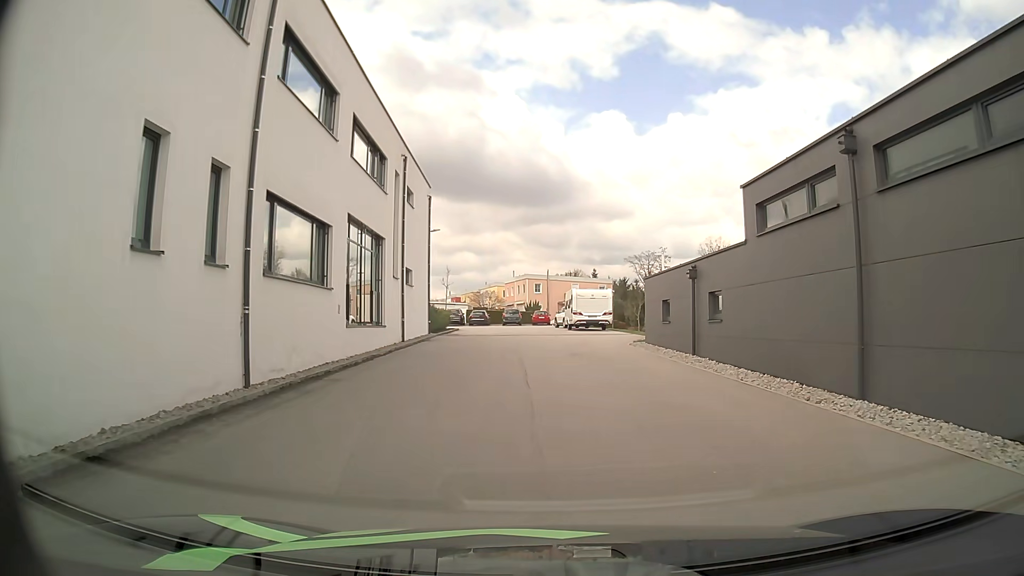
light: Day
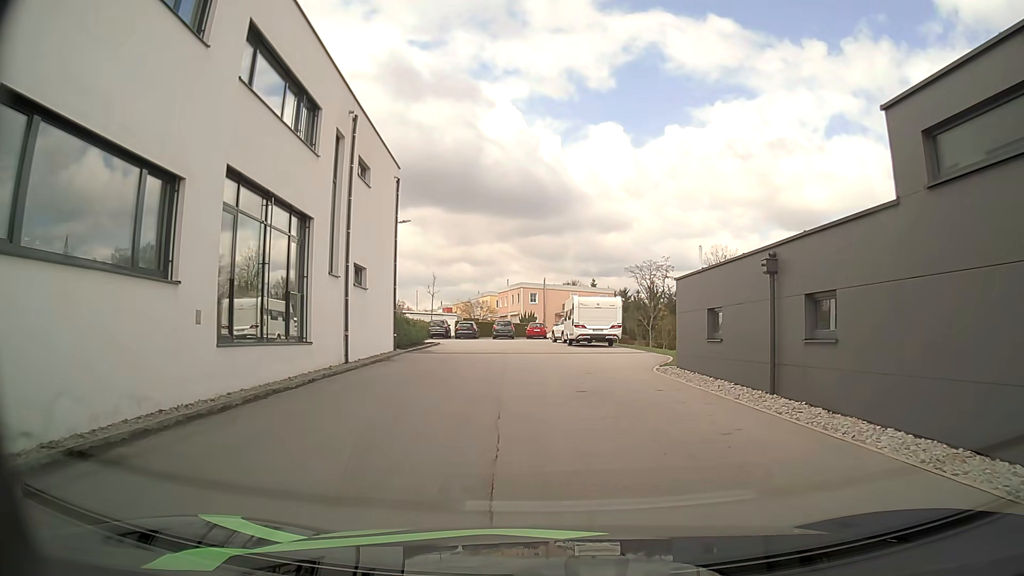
(+0.1, +7.4) m; +1°
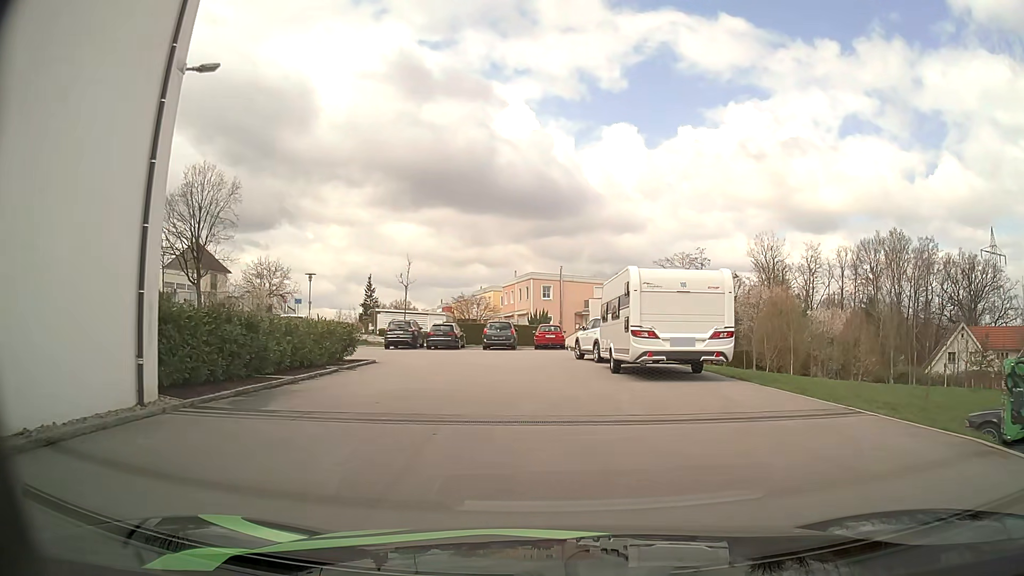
(-0.2, +19.3) m; -2°
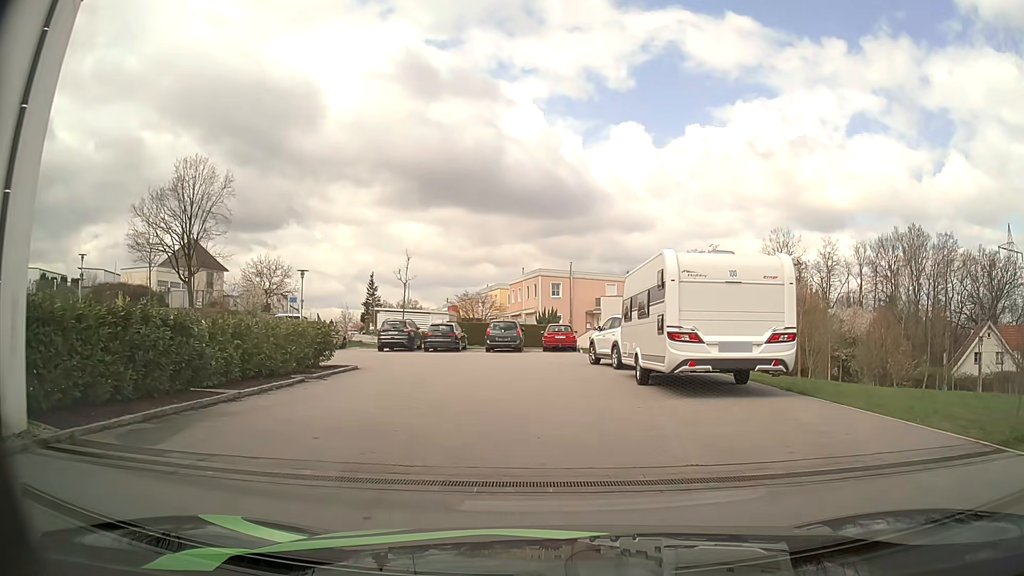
(0.0, +3.5) m; +1°
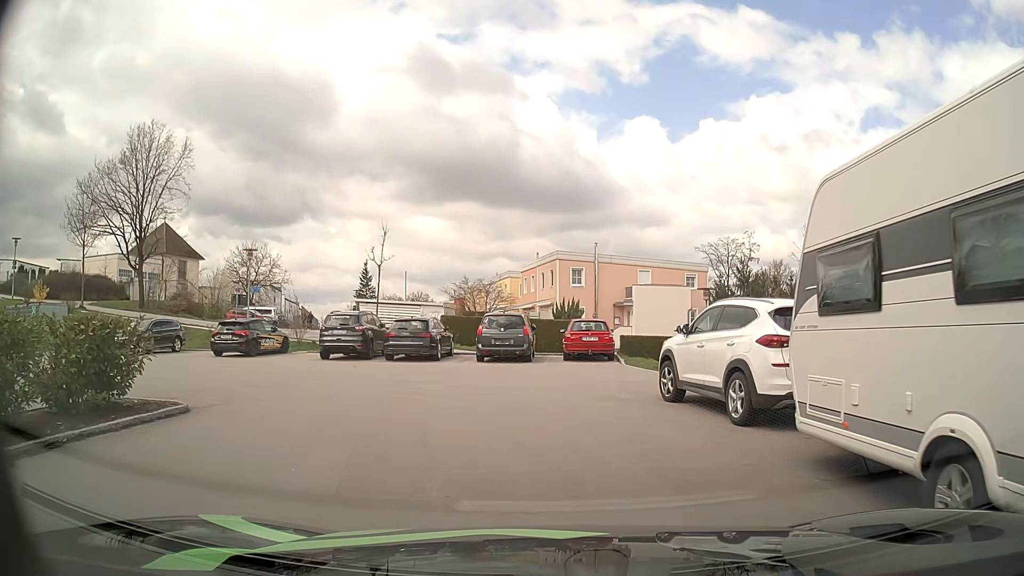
(-0.4, +11.3) m; -2°
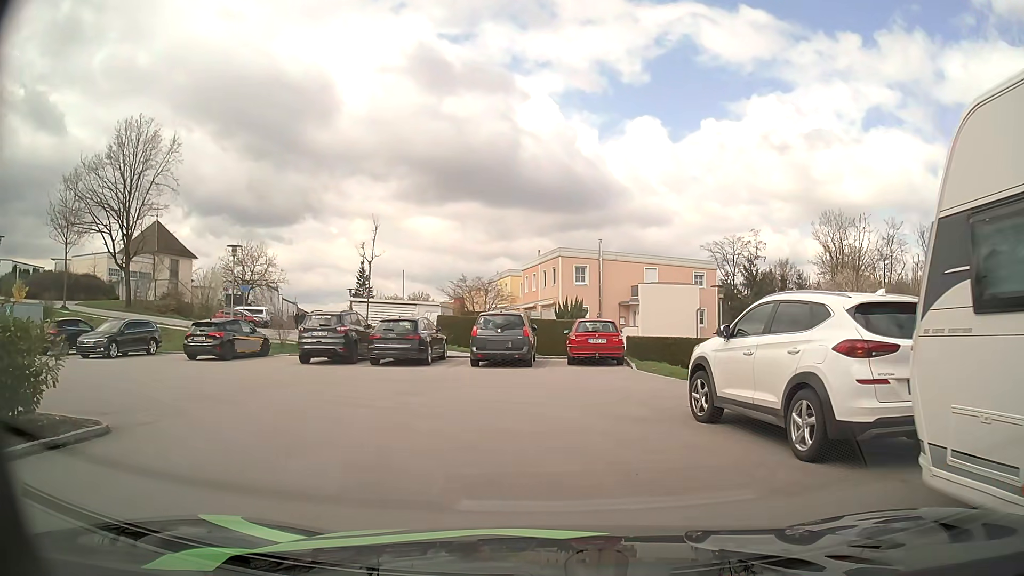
(0.0, +2.2) m; -1°
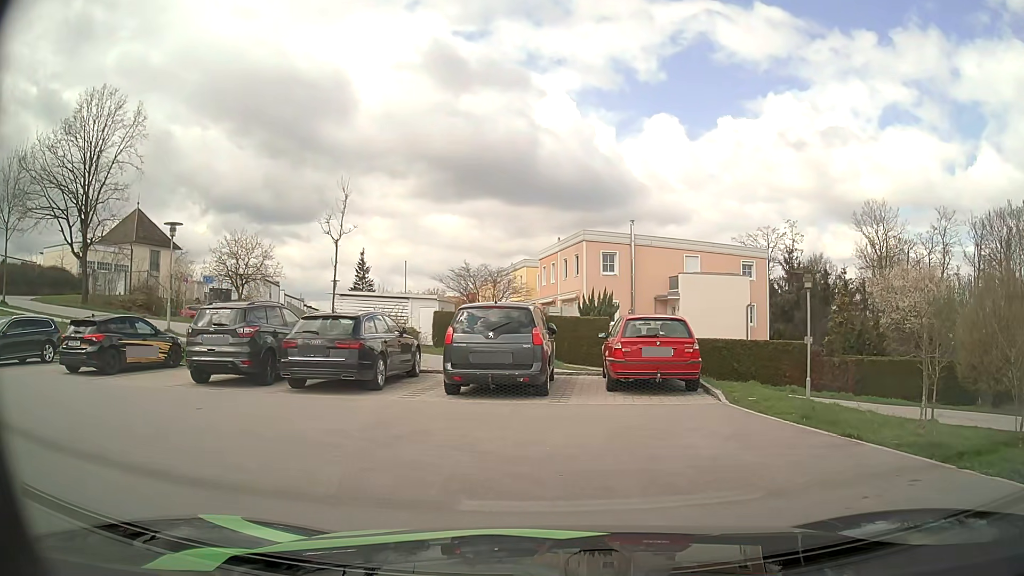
(0.0, +8.0) m; -1°
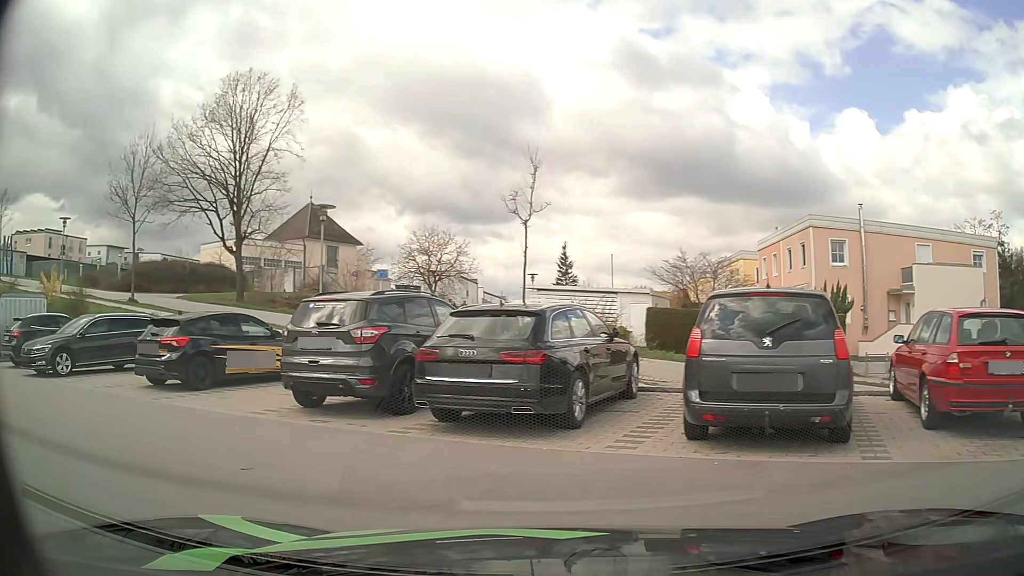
(-0.4, +4.7) m; -17°
